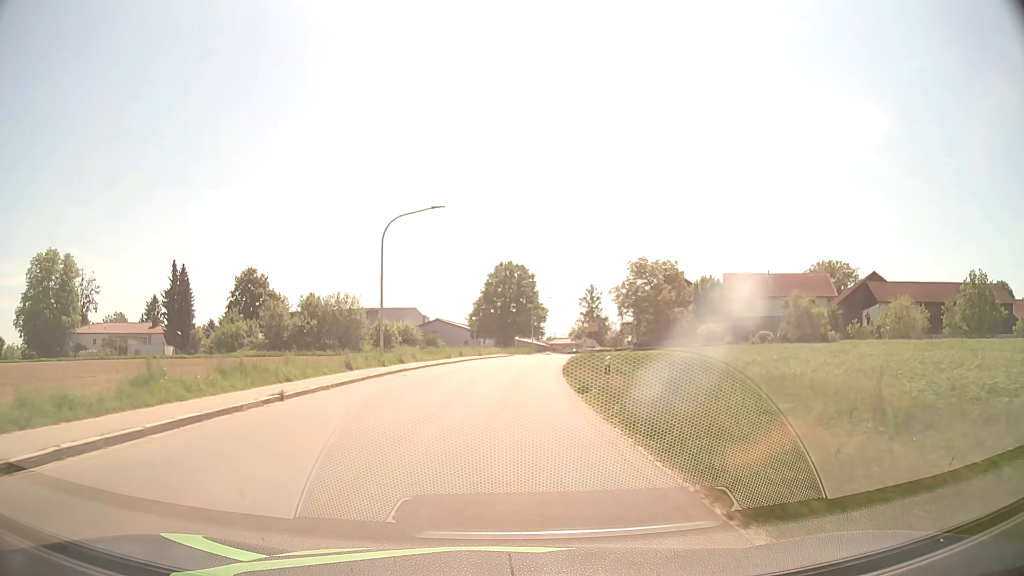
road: tertiary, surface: asphalt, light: Day
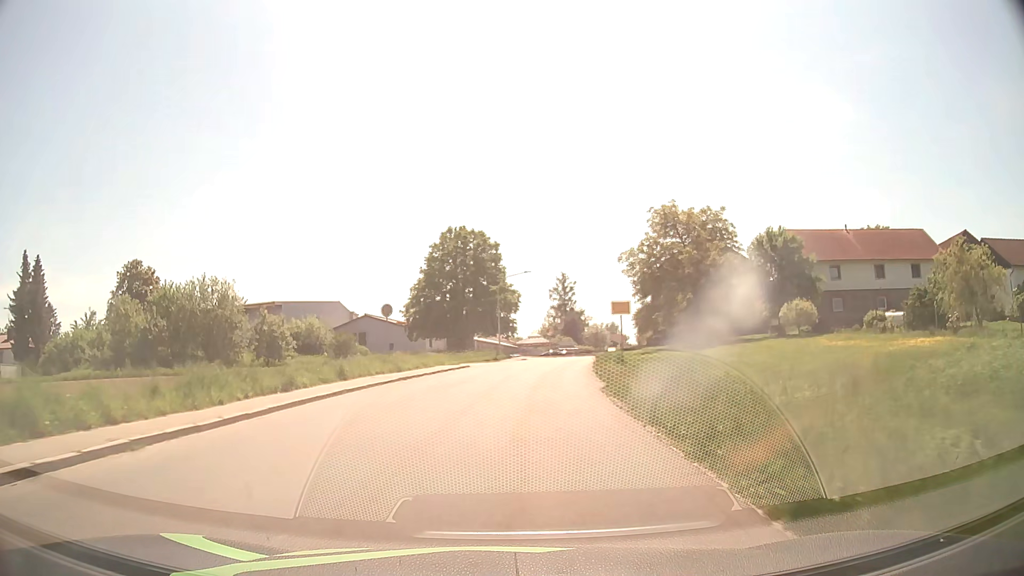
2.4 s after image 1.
(+0.5, +30.5) m; +3°
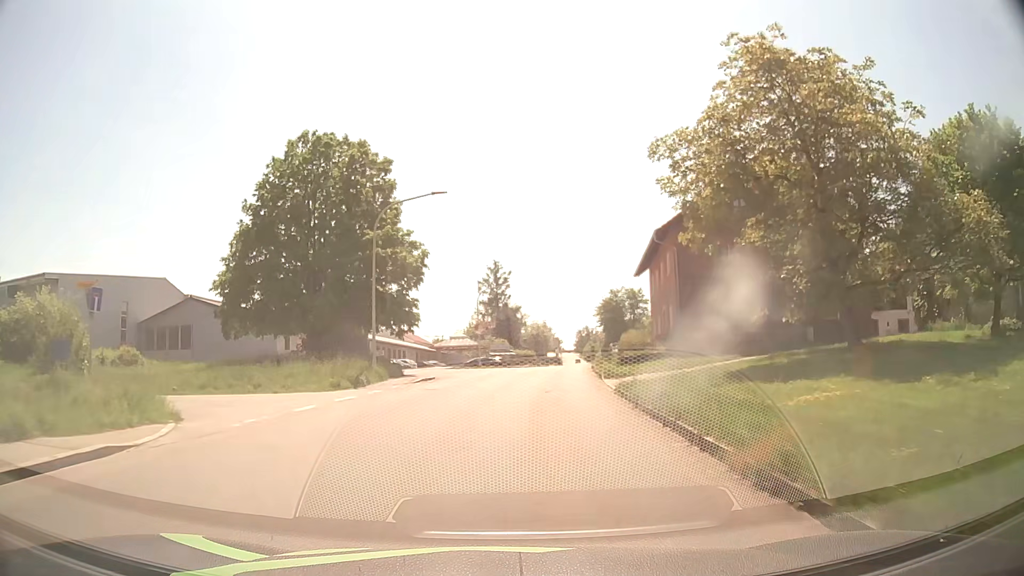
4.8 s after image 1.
(+1.5, +30.9) m; +6°
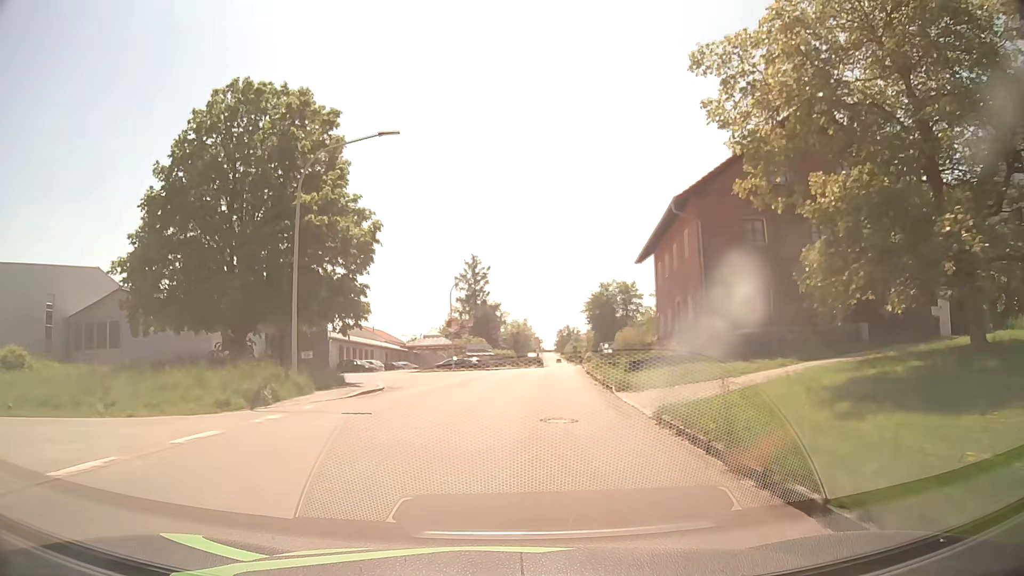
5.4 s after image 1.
(+0.1, +7.8) m; +2°
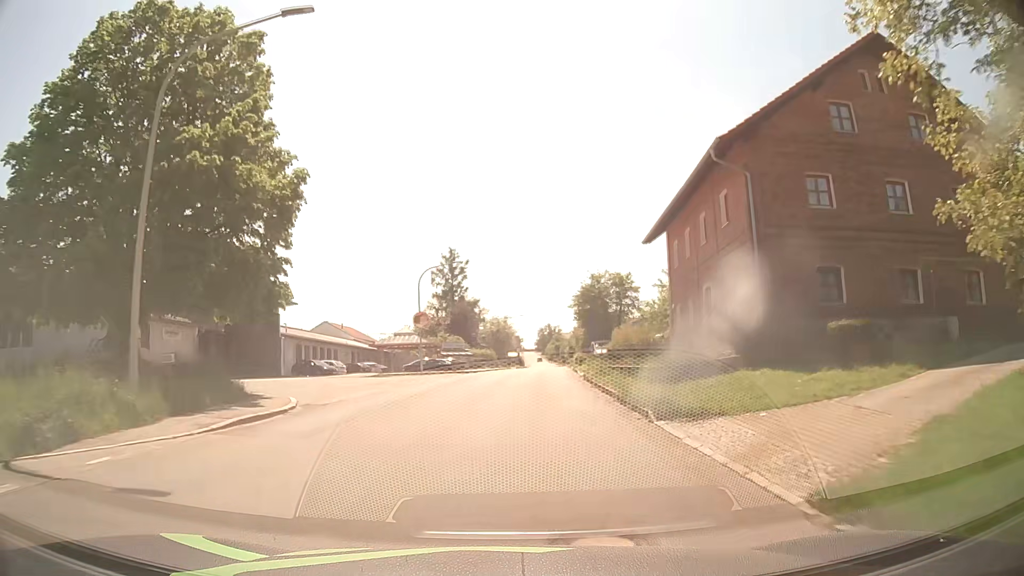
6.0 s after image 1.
(+0.1, +7.8) m; +1°
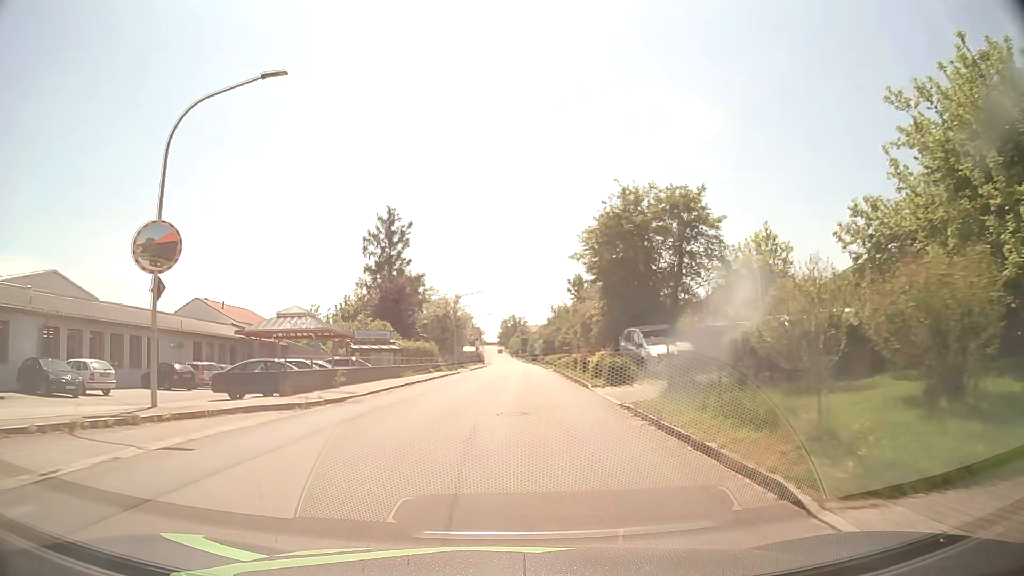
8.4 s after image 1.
(+1.1, +31.3) m; +3°
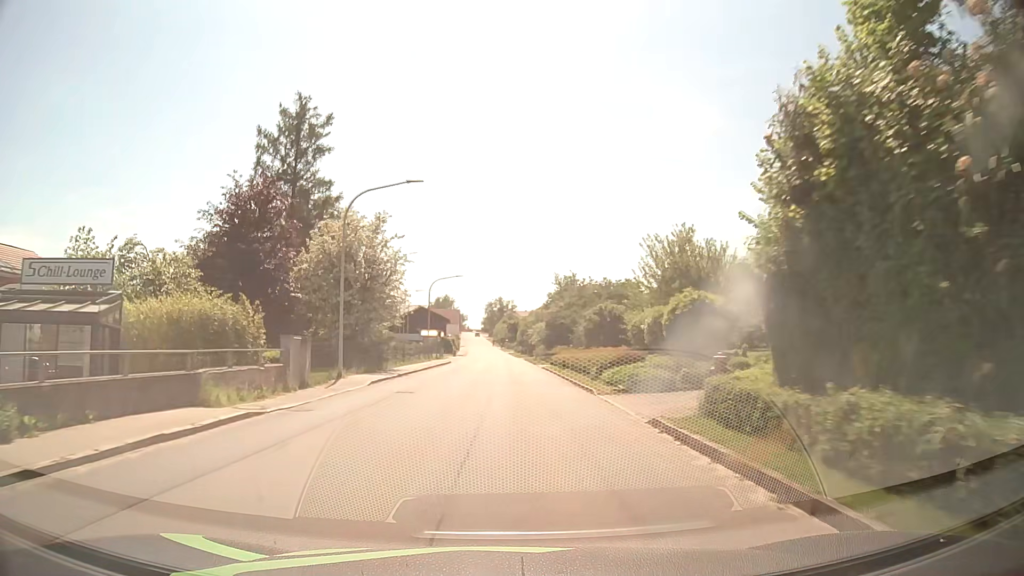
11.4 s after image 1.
(+0.7, +39.4) m; +1°
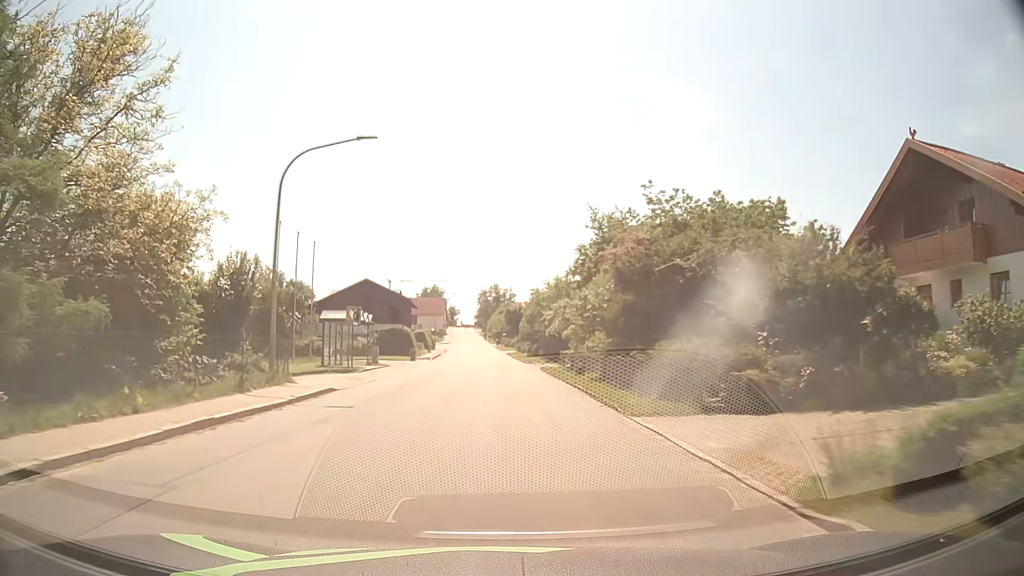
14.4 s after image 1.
(+0.1, +39.4) m; 0°
(0, +10) (0, +20) (0, +30) (0, +40) (-1, +50) (-1, +60) (-2, +70) (-2, +80) (-3, +90) (-3, +100) m
